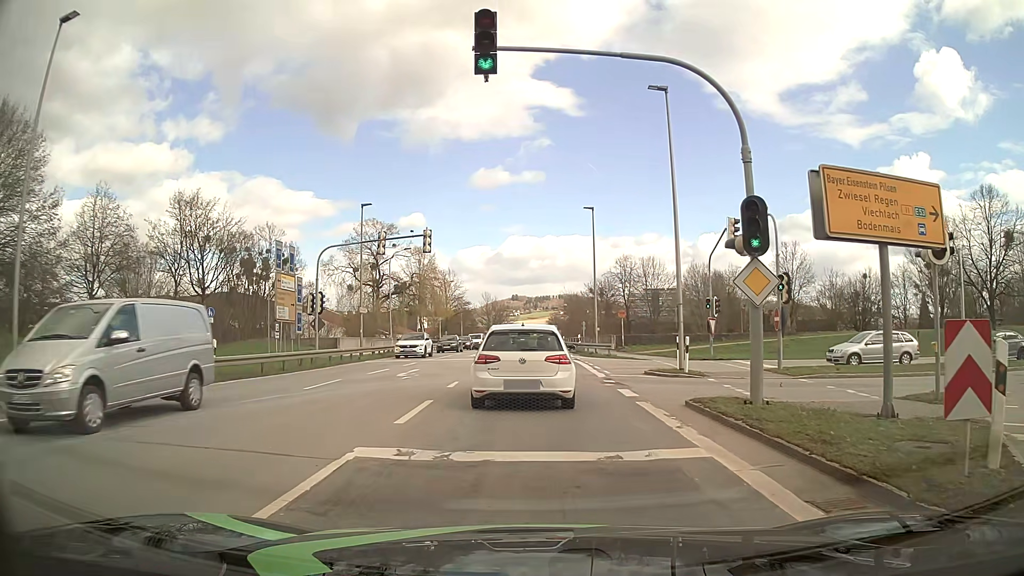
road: secondary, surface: asphalt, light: Day
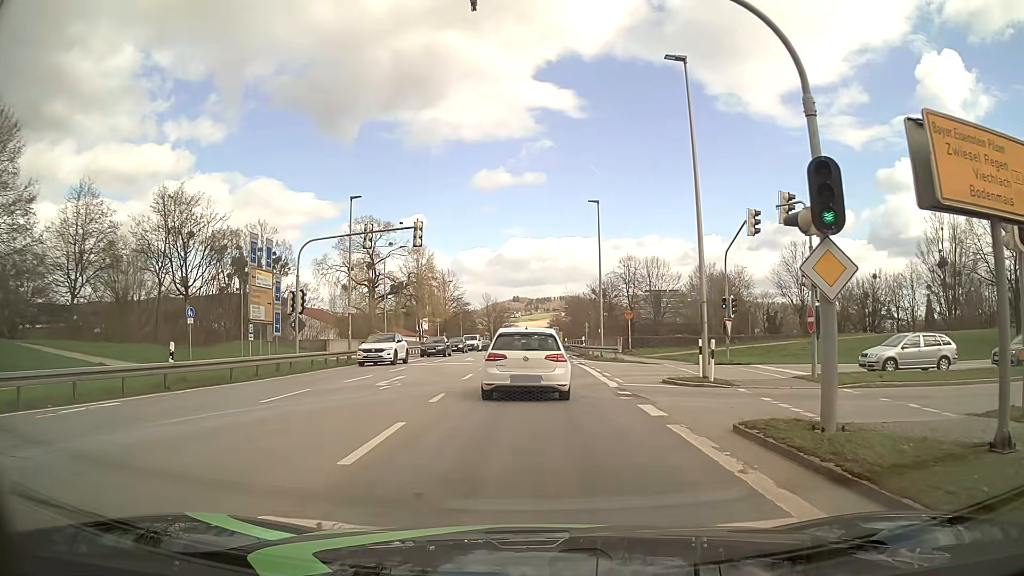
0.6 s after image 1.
(+0.1, +3.0) m; +1°
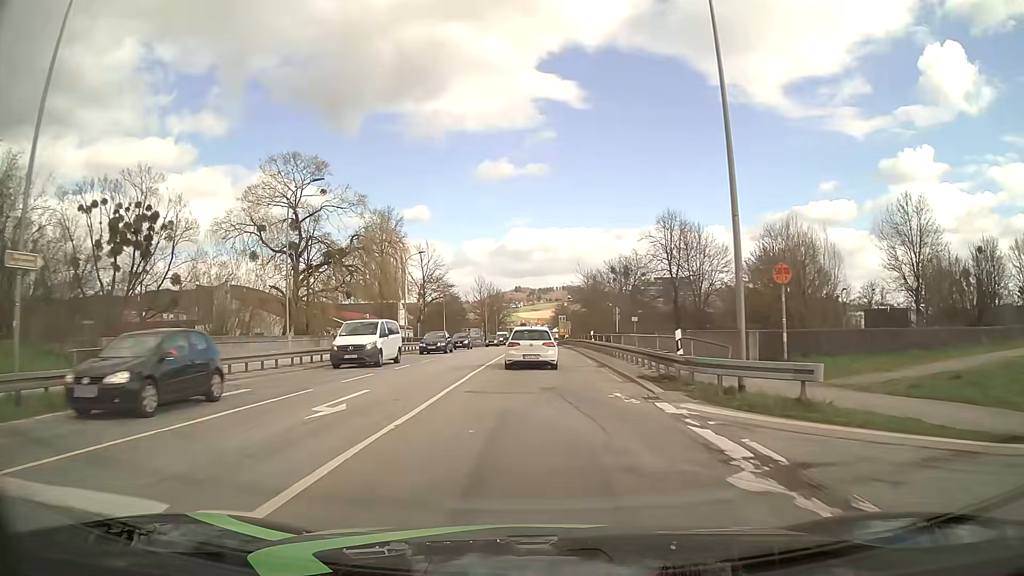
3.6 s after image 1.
(0.0, +27.5) m; +1°
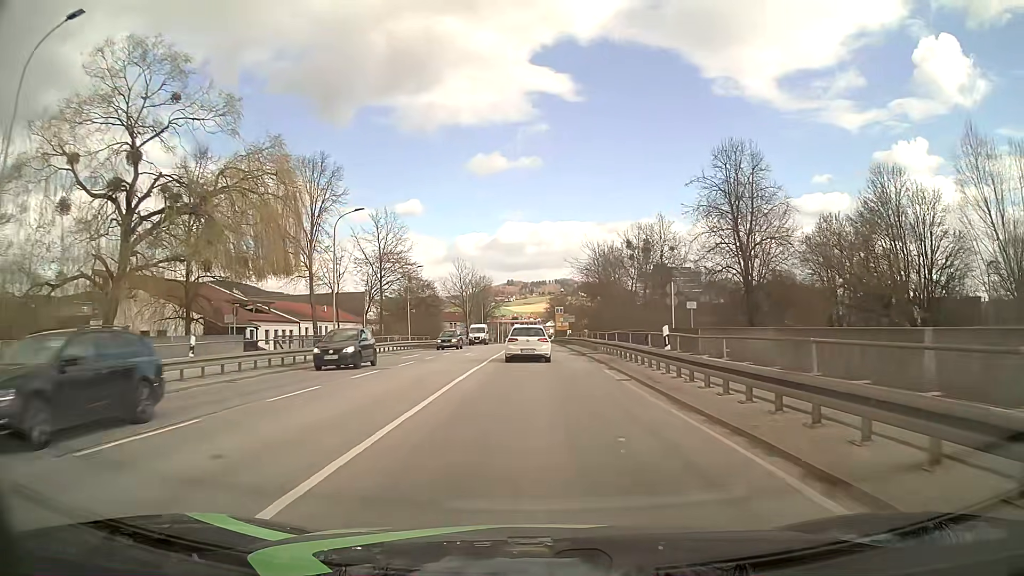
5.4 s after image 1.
(-0.1, +23.4) m; 0°
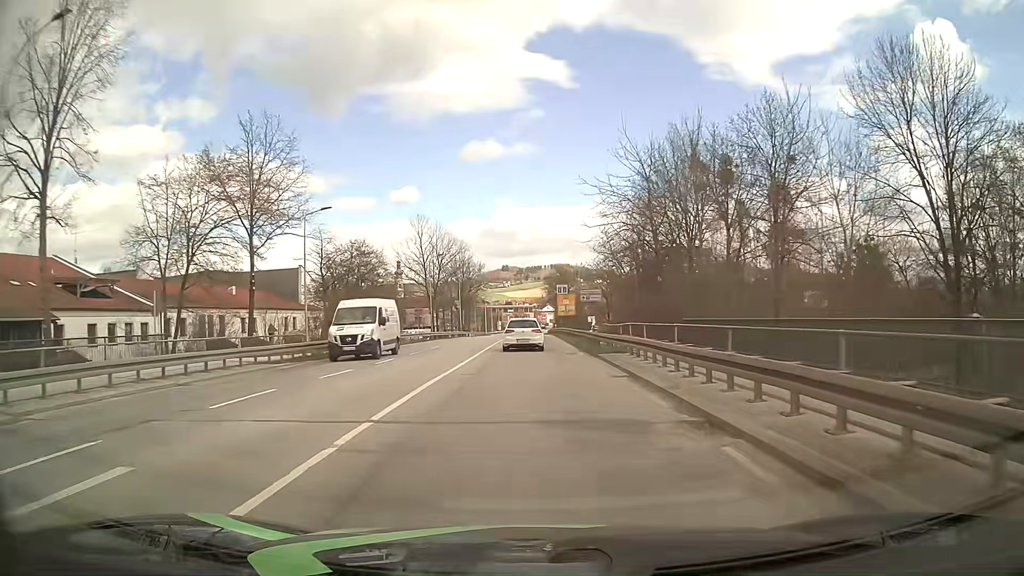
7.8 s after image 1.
(+0.1, +33.3) m; 0°
(0, +10) (0, +20) (0, +30) (0, +40) (0, +50) (-1, +60) (-1, +70) (-1, +80) (-1, +90) (-1, +100) m
